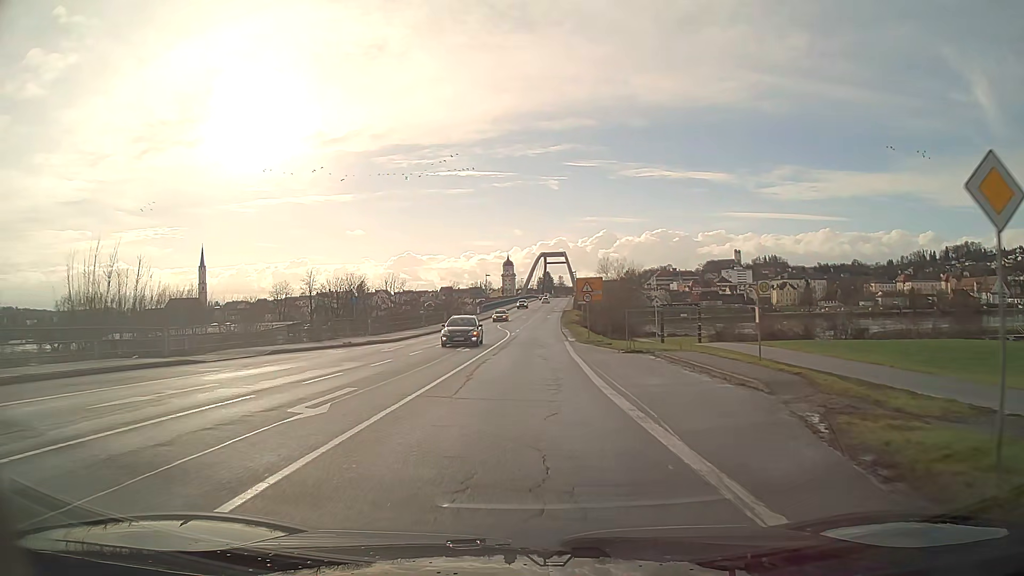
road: secondary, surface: asphalt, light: Day
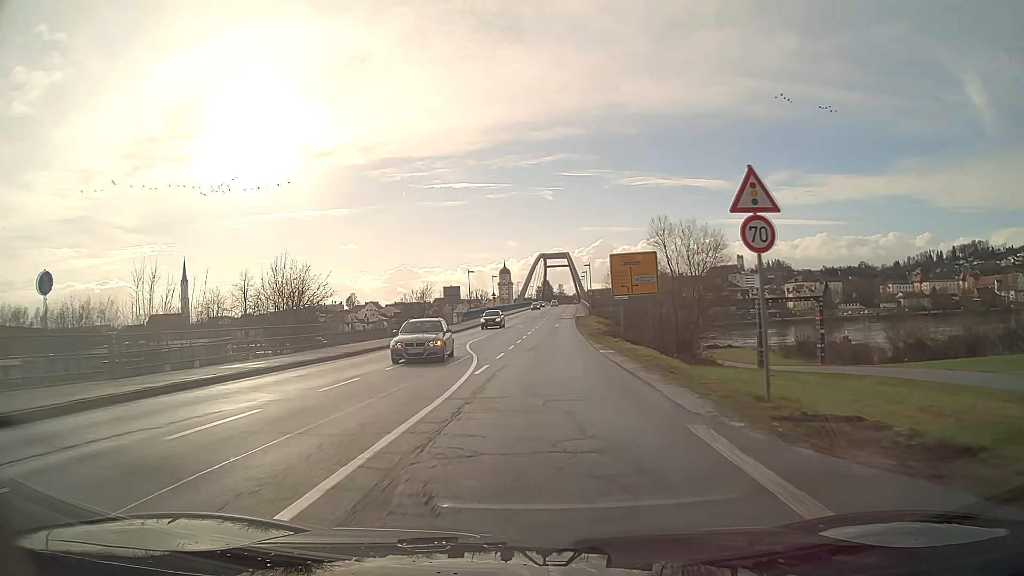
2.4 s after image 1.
(0.0, +31.9) m; +1°
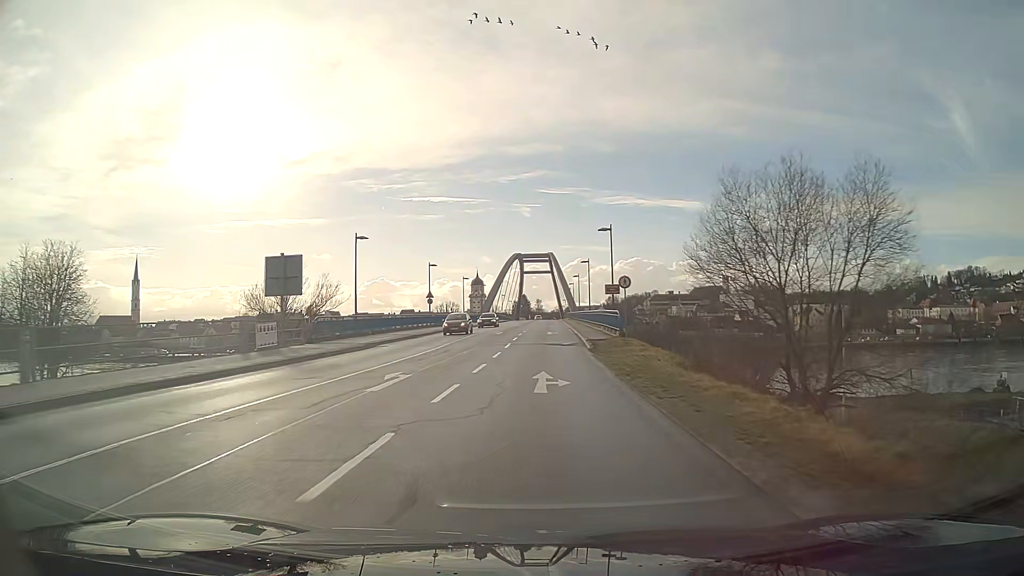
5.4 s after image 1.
(+1.1, +48.0) m; +1°
(0, +10) (0, +20) (0, +30) (-1, +40) (-1, +50) (-1, +60) (-1, +70) (-1, +80) (0, +90) (0, +100) m
